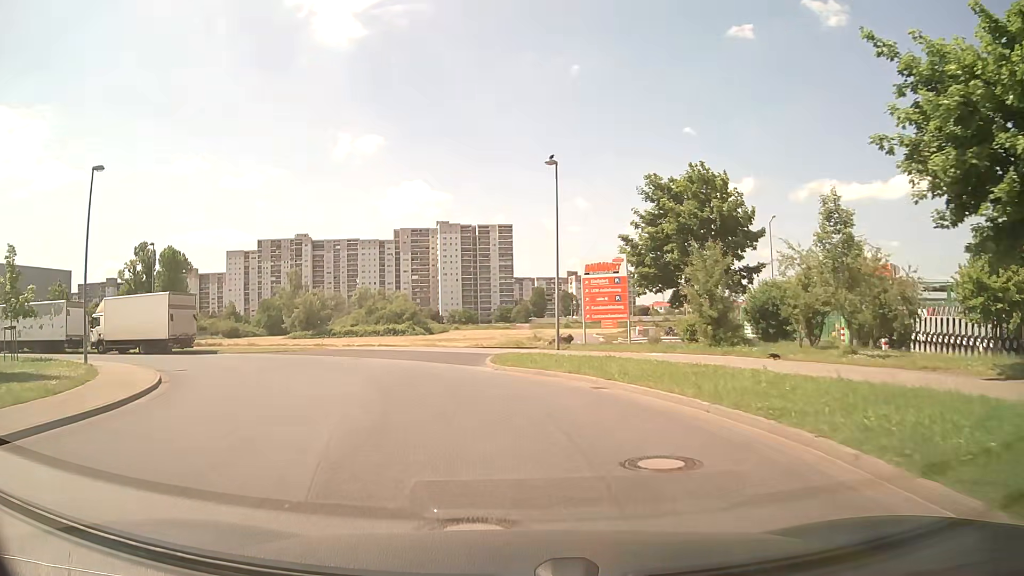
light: Day
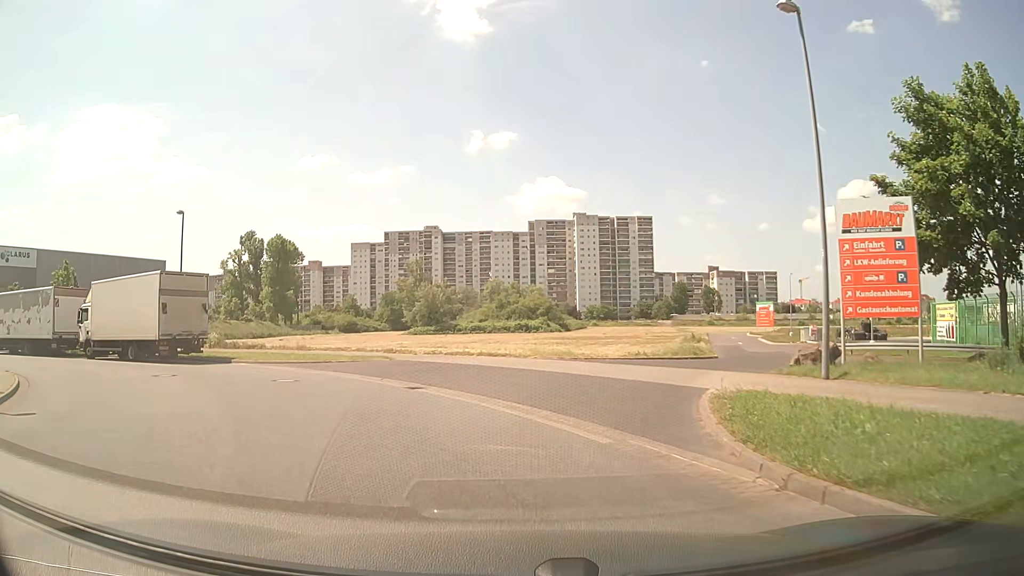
(-1.4, +13.7) m; -13°
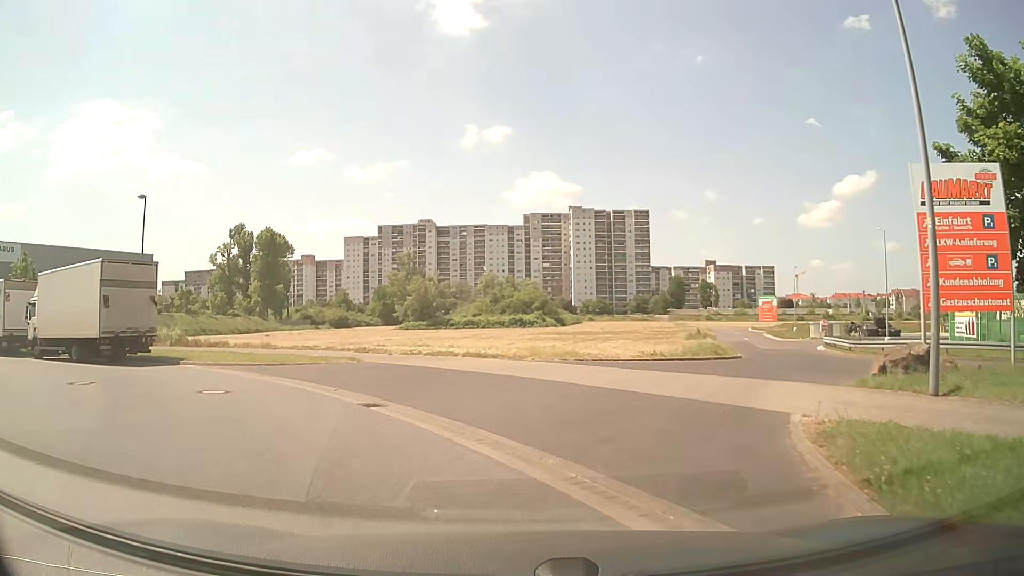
(+0.1, +3.7) m; +1°
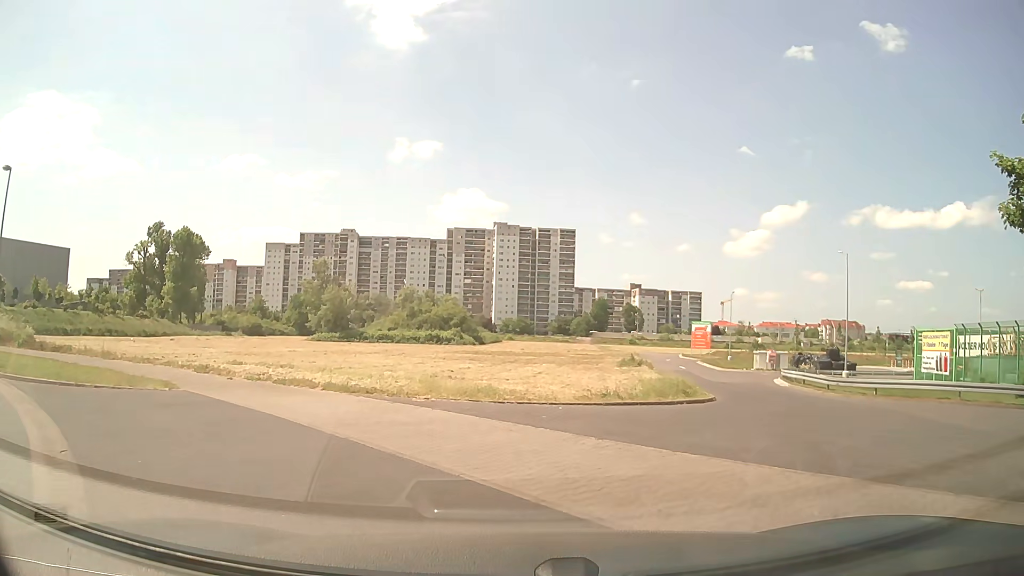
(+0.3, +6.3) m; +5°
